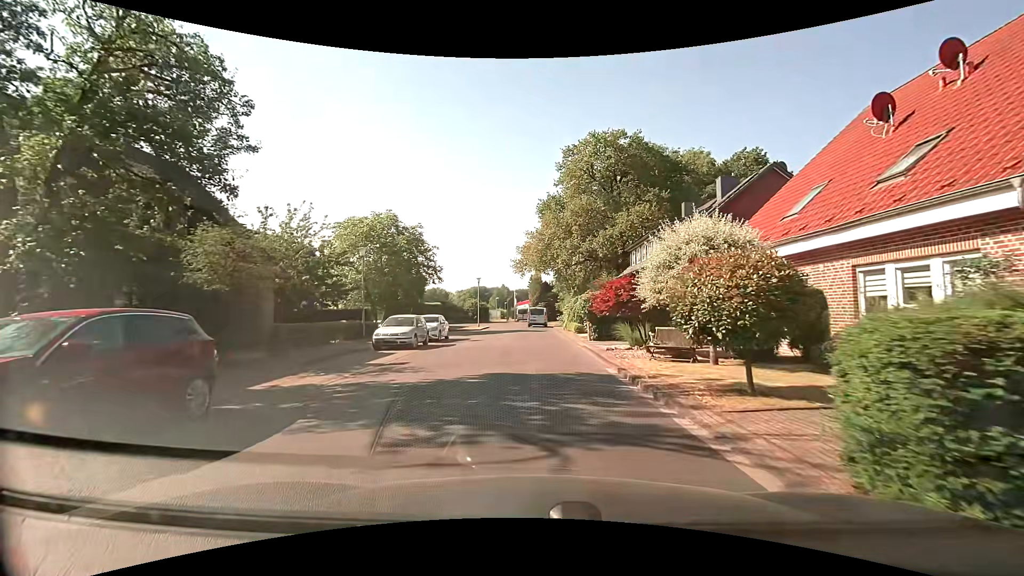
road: residential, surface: paved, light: Day
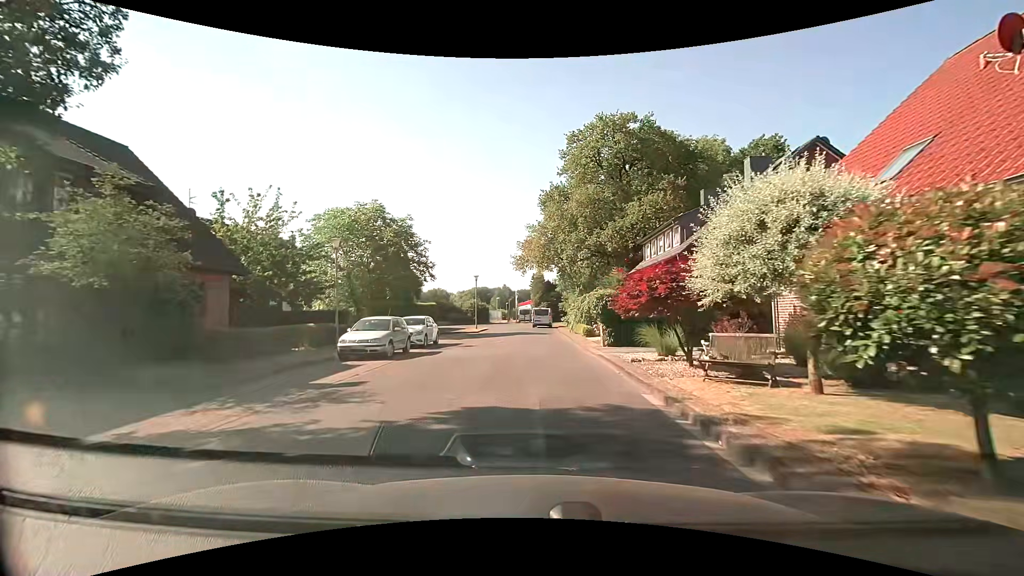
(0.0, +4.0) m; 0°
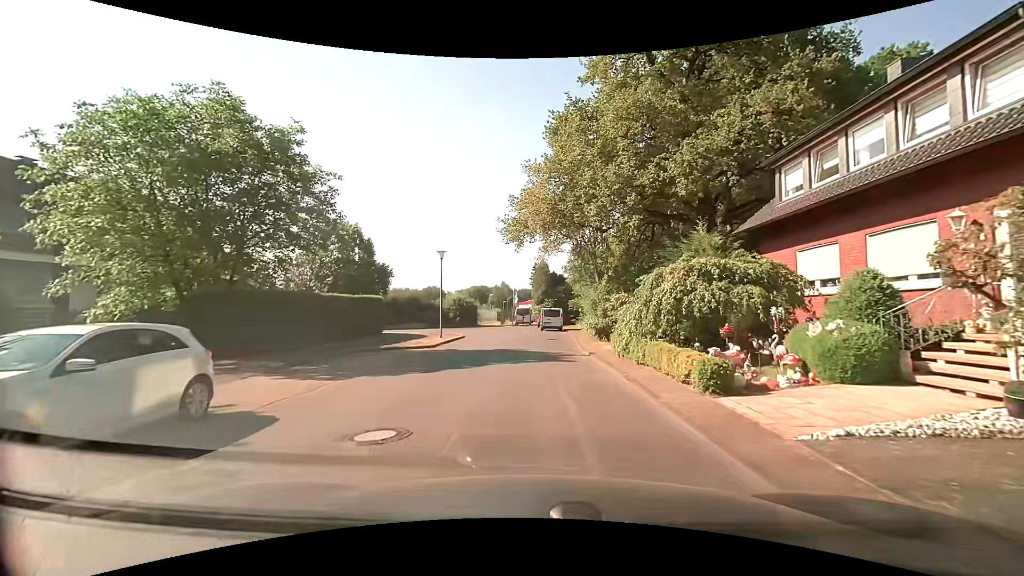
(-0.1, +18.3) m; -1°
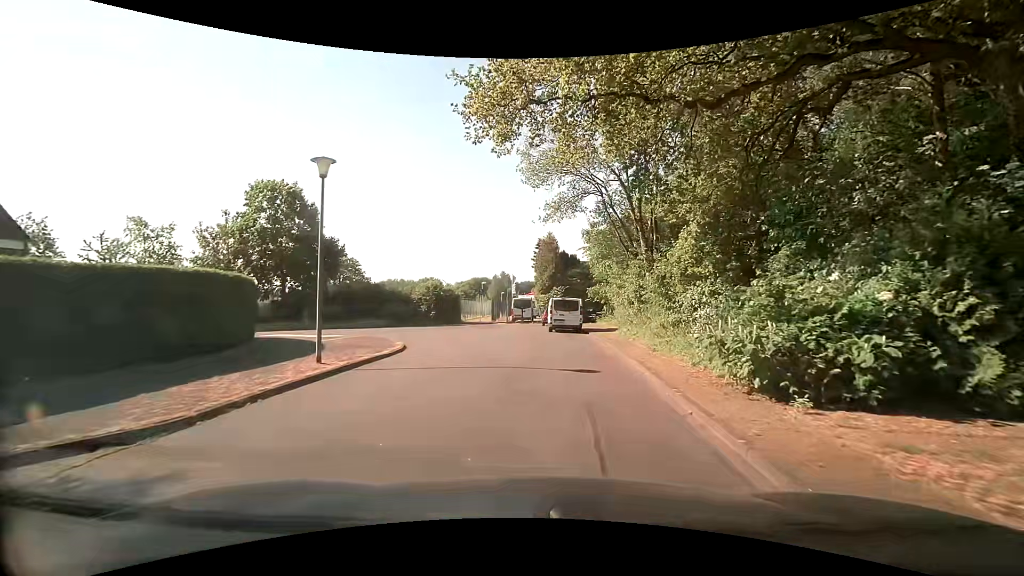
(+0.1, +16.6) m; 0°
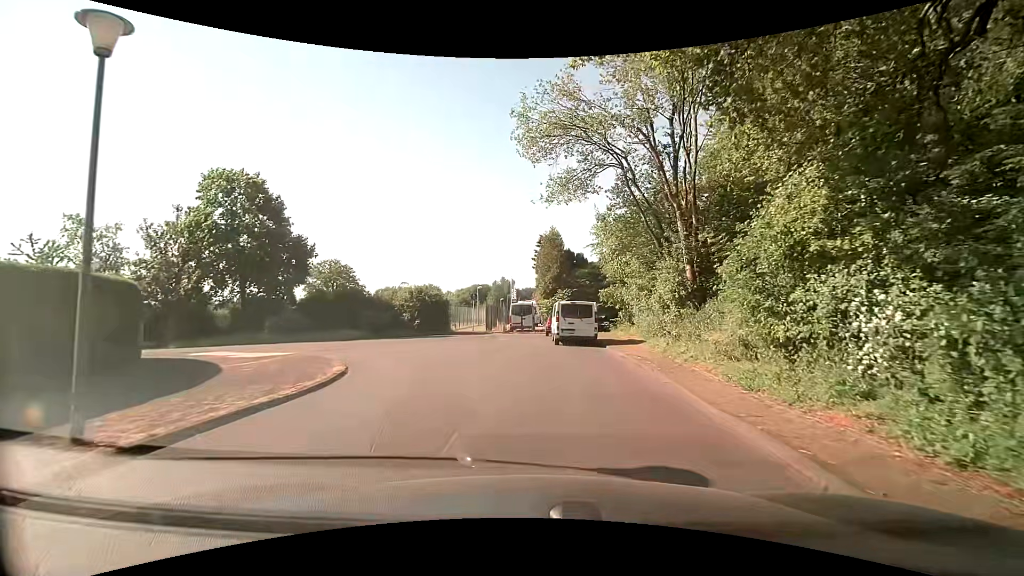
(0.0, +6.5) m; -1°
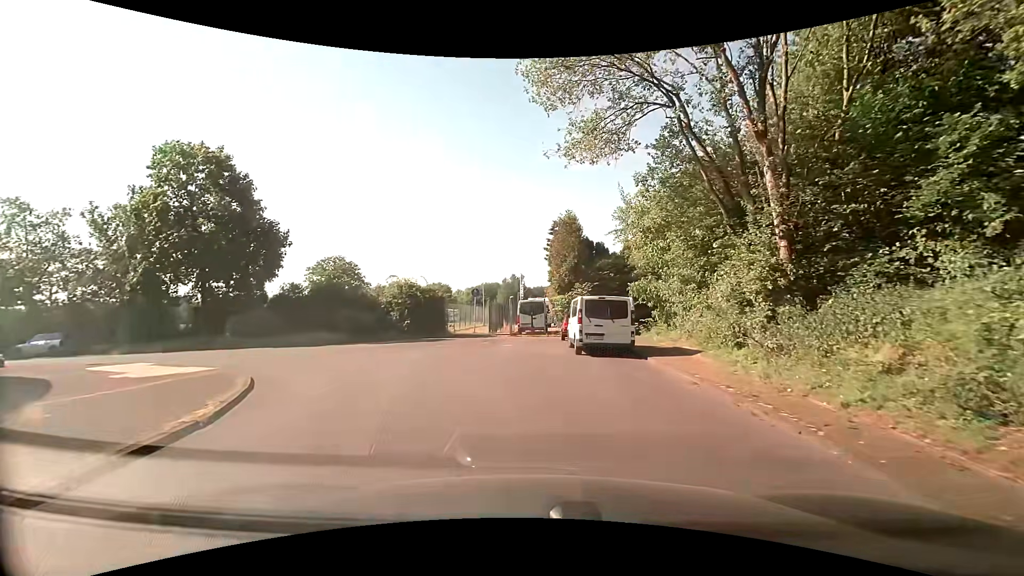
(+0.1, +6.2) m; -1°
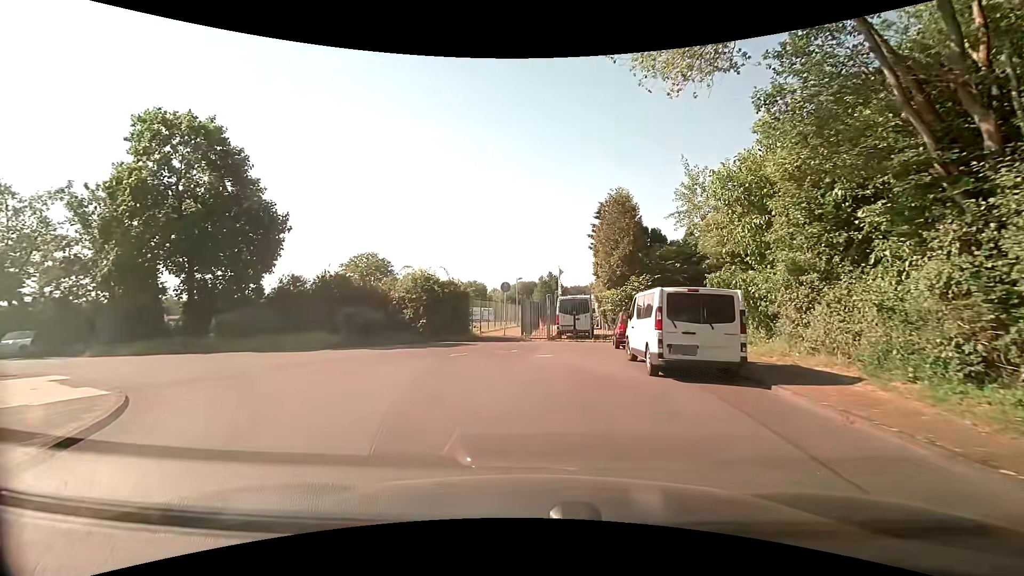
(-0.1, +5.8) m; -3°
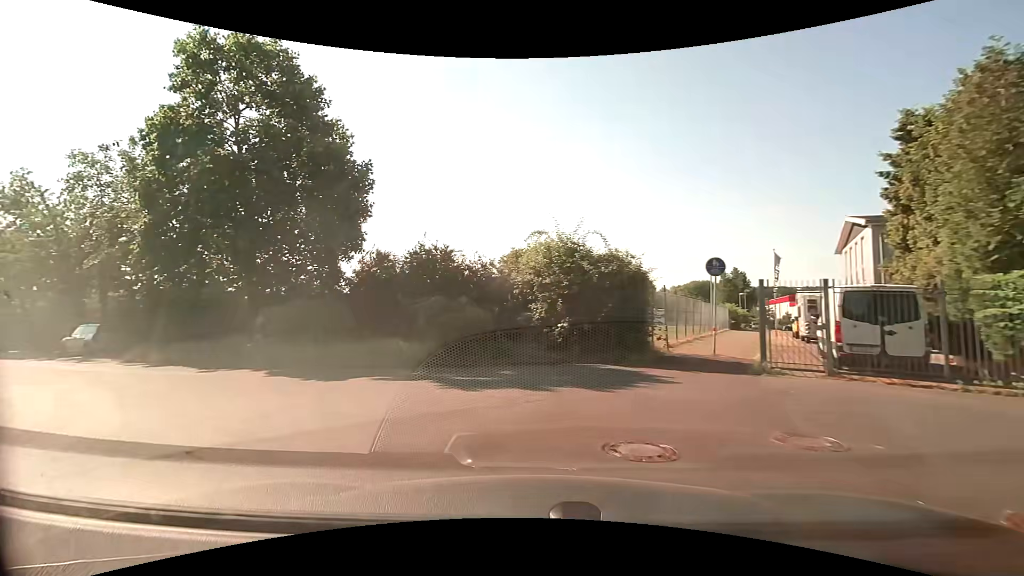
(-1.2, +11.9) m; -17°
